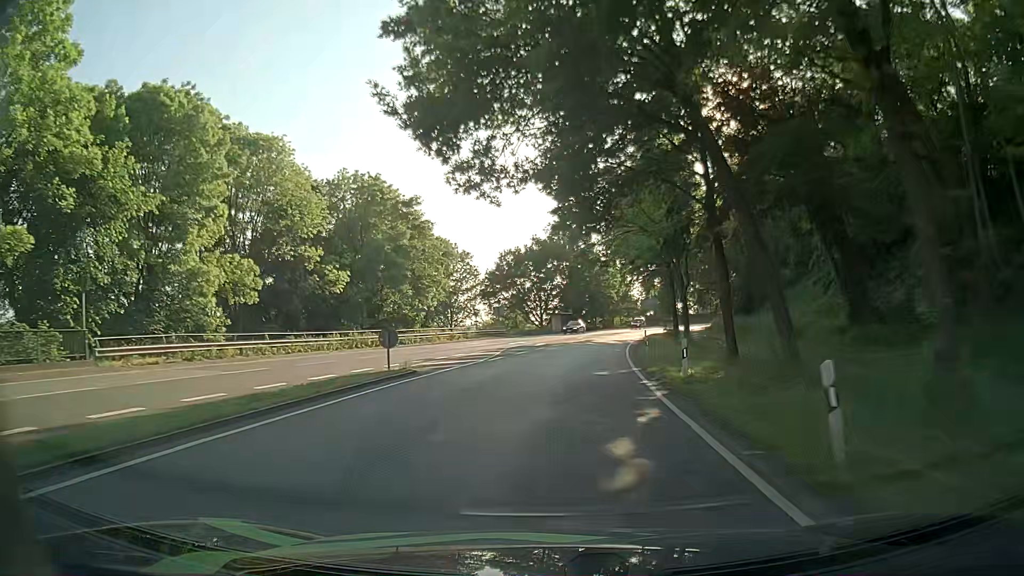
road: primary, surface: asphalt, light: Day
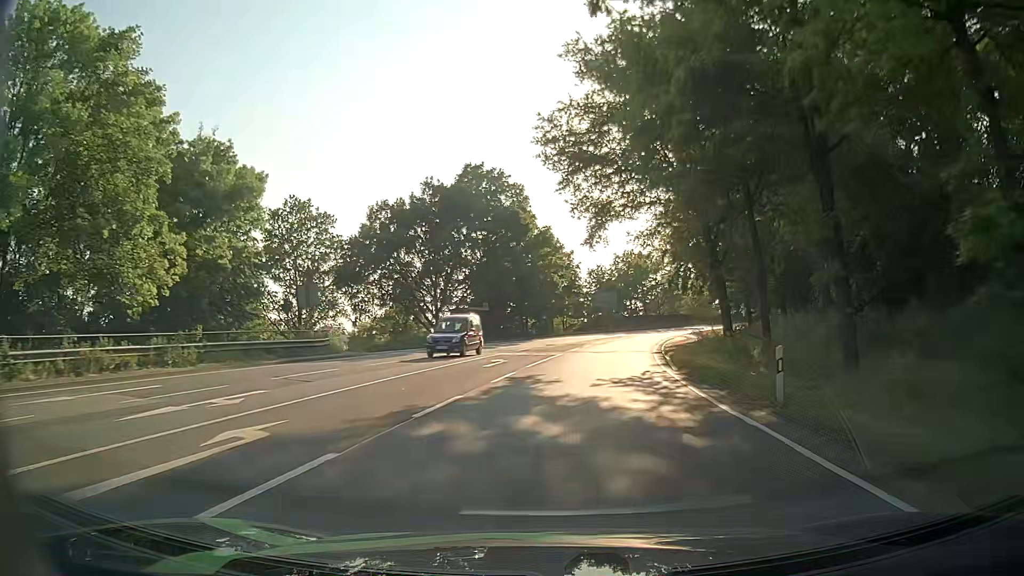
(+2.2, +42.2) m; +6°
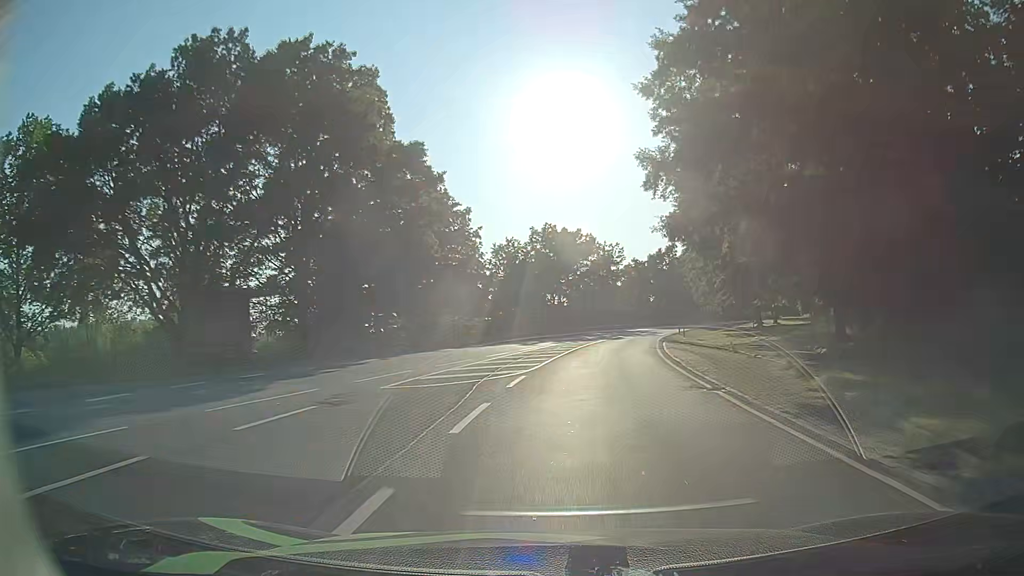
(+1.9, +32.4) m; +7°
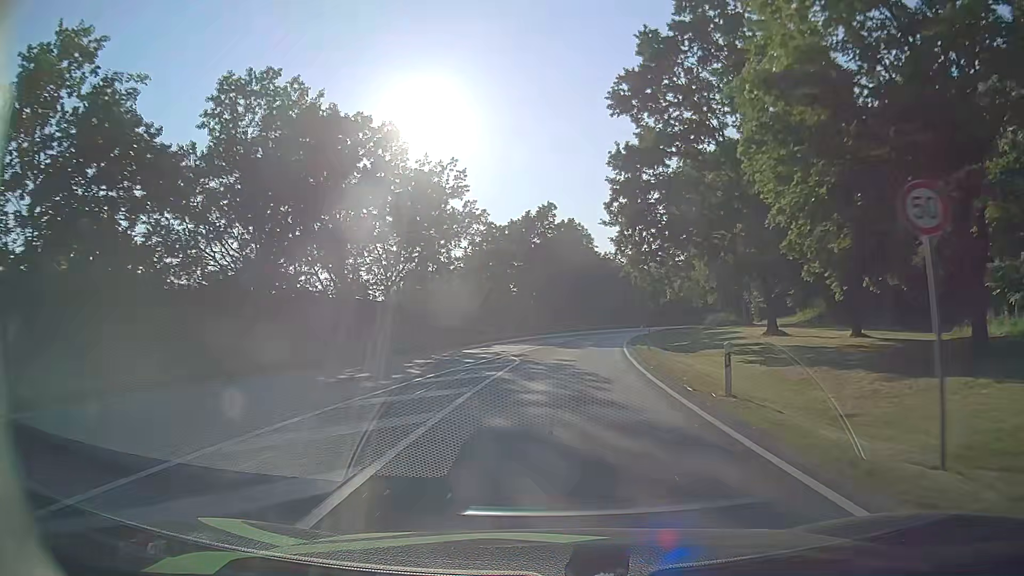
(+6.7, +54.0) m; +12°
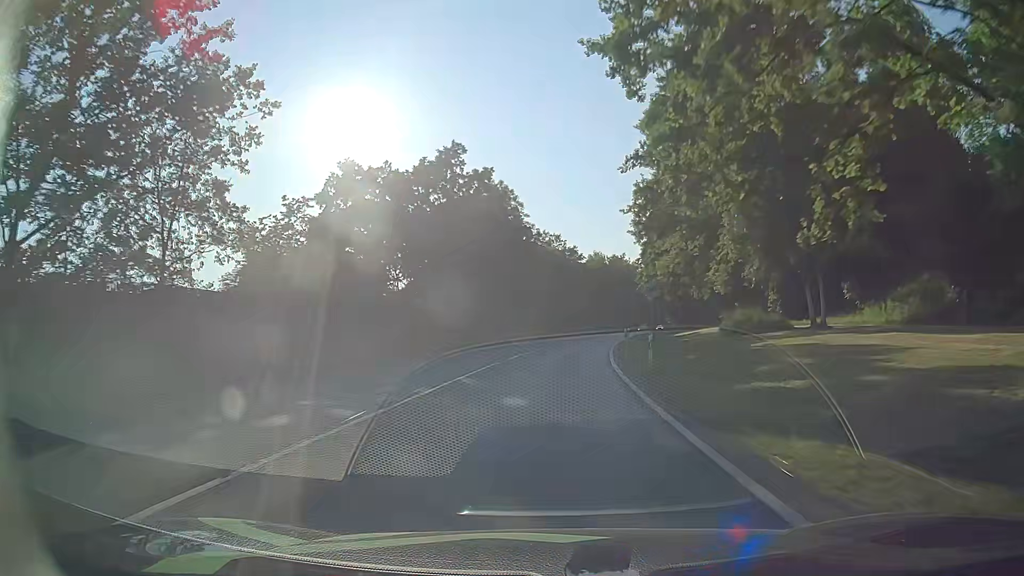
(+2.2, +31.9) m; +7°
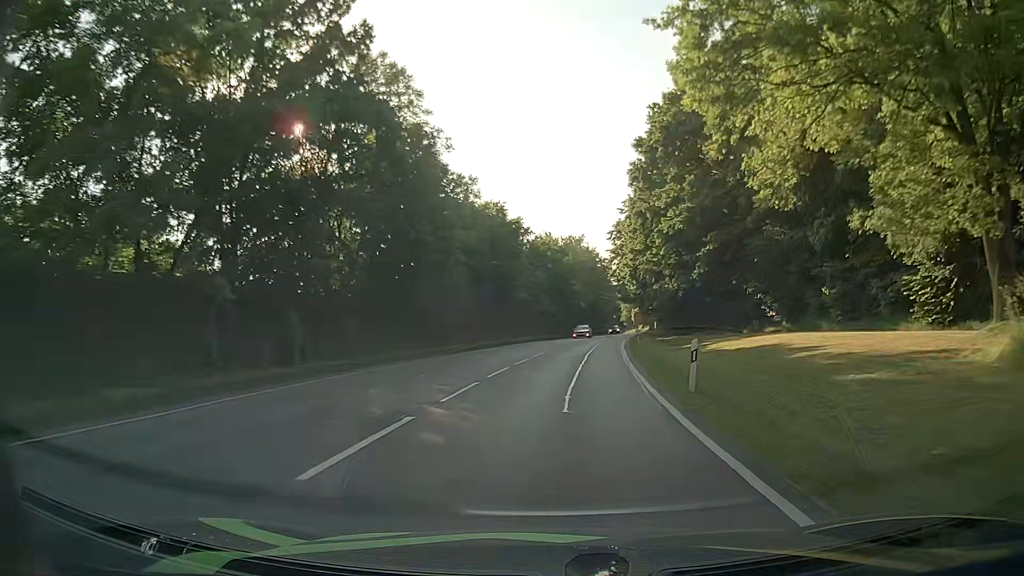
(+1.2, +32.3) m; +5°
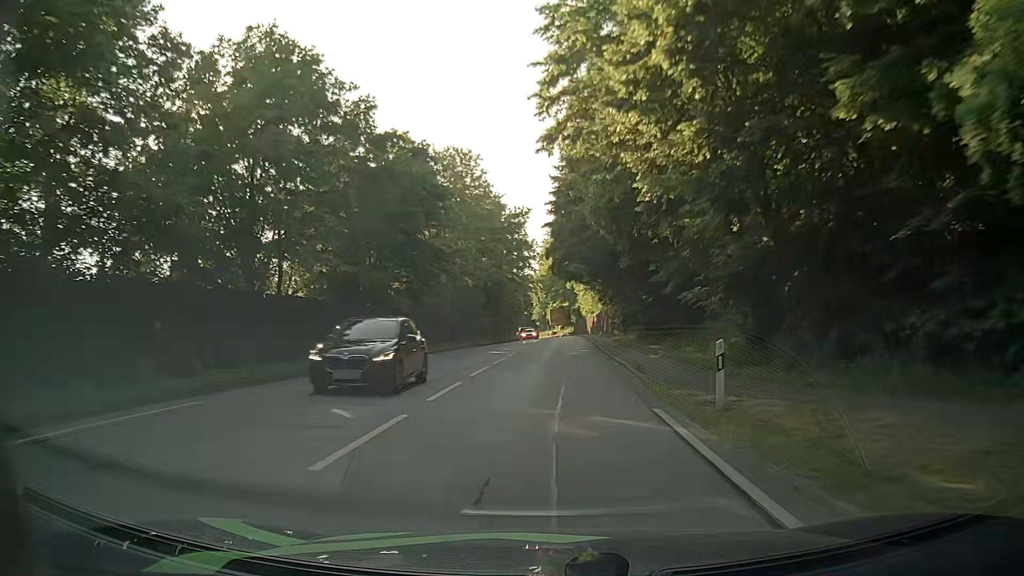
(+3.9, +51.5) m; +7°
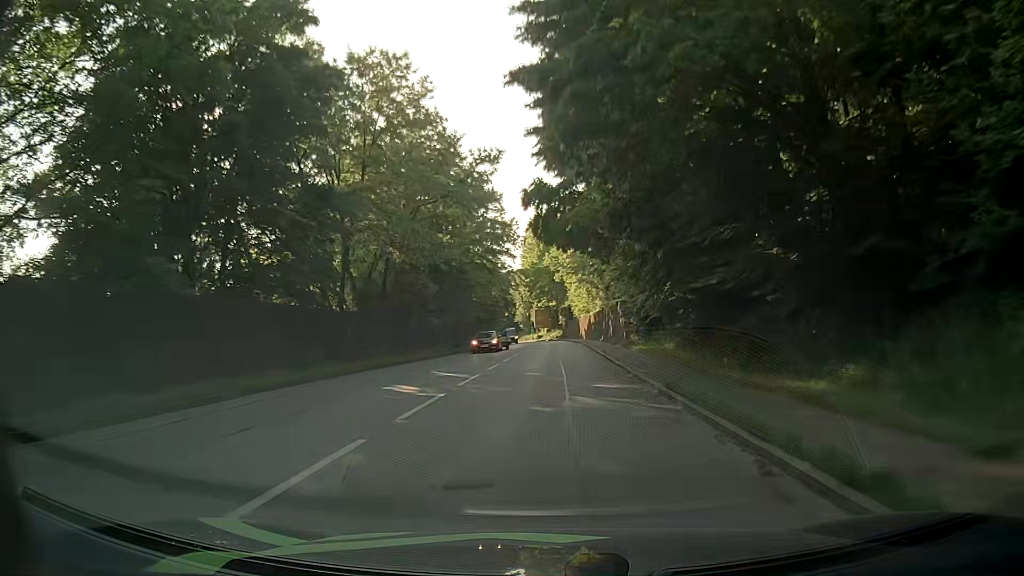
(+0.4, +19.9) m; +2°
